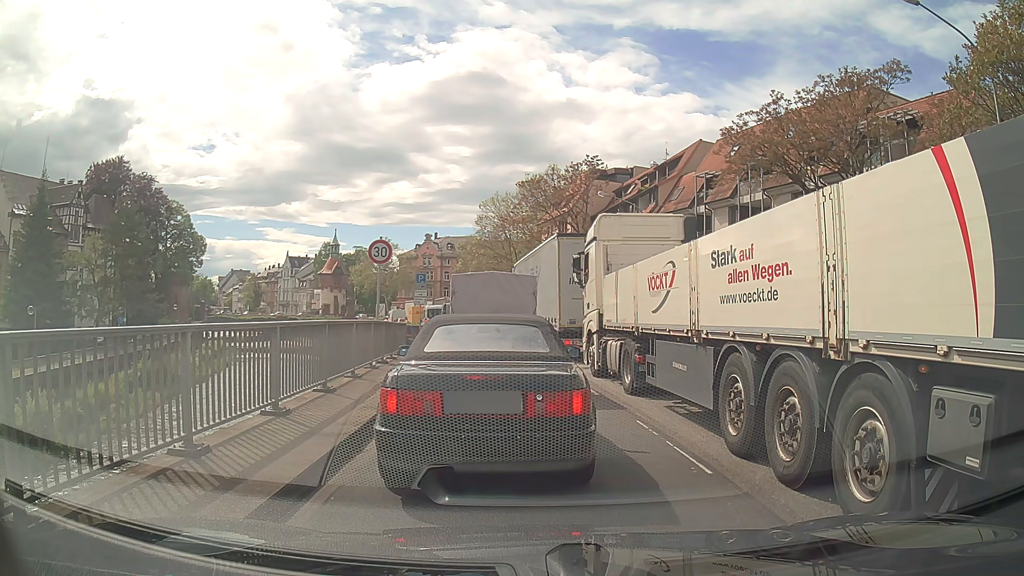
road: primary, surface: asphalt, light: Day
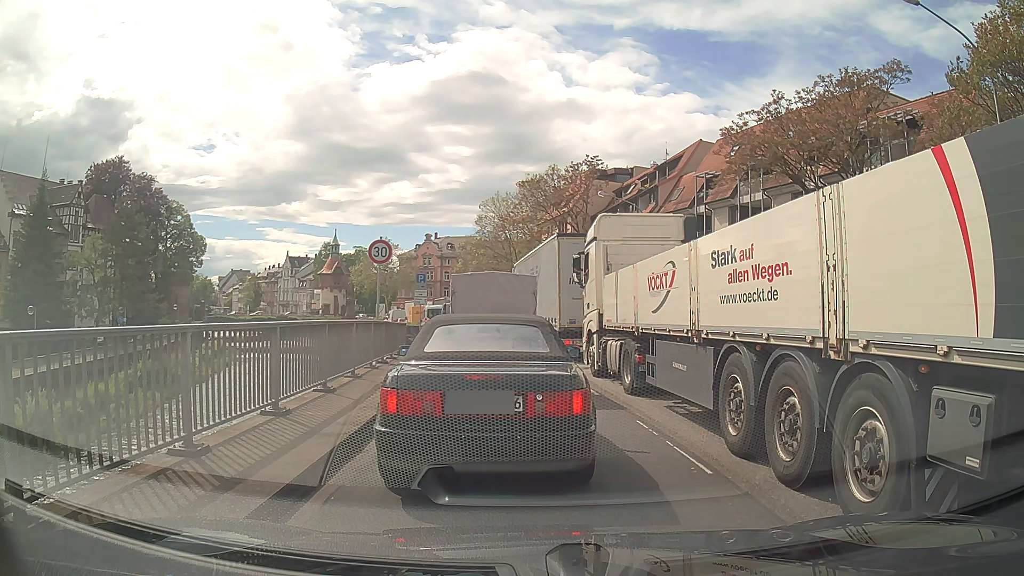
(0.0, 0.0) m; 0°
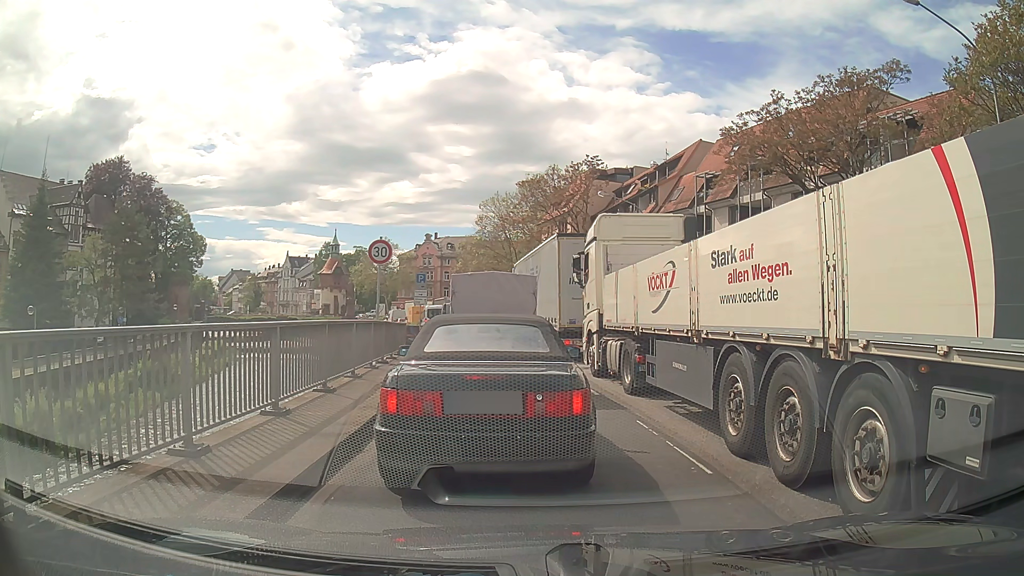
(0.0, 0.0) m; 0°
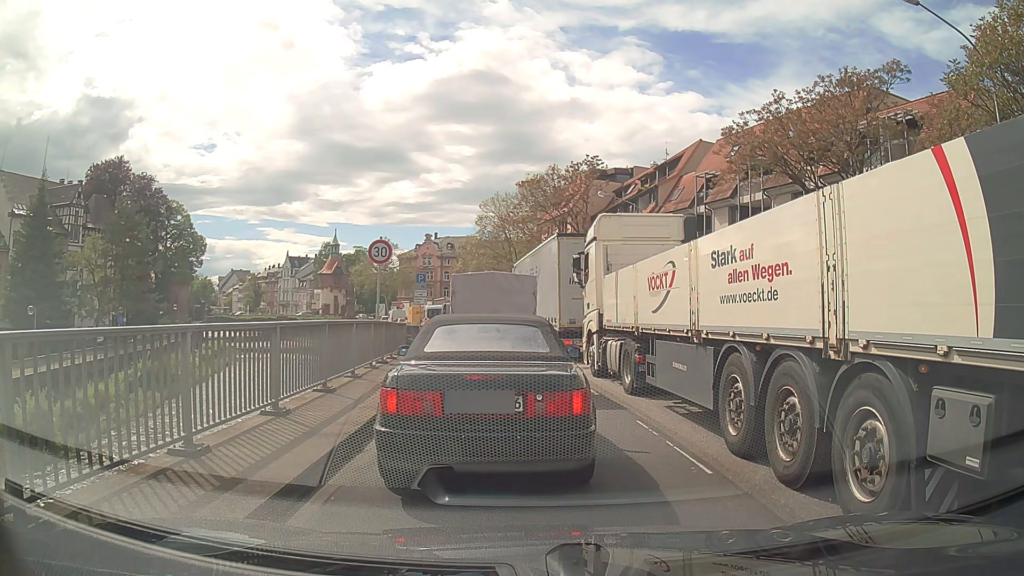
(0.0, 0.0) m; 0°
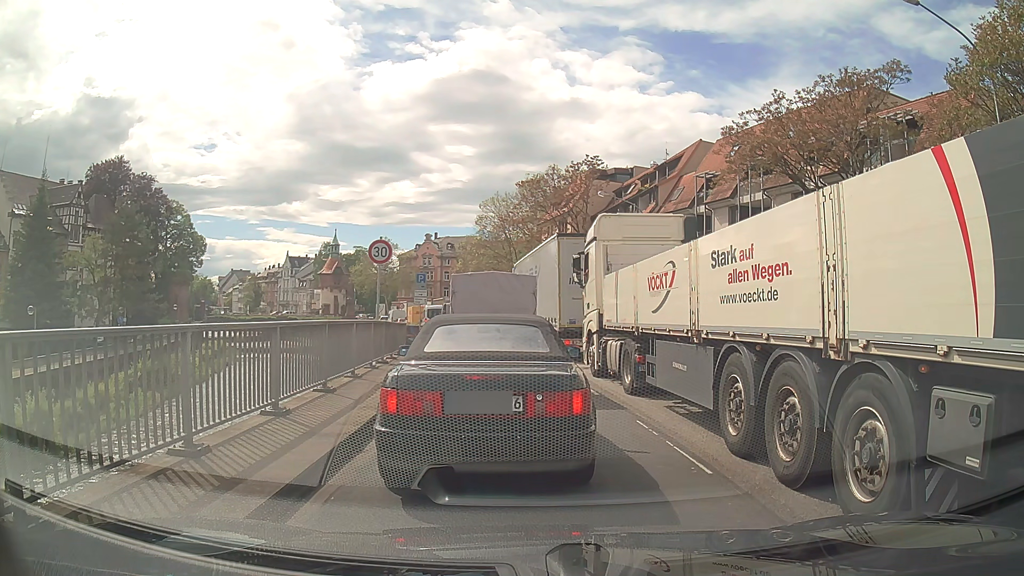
(0.0, 0.0) m; 0°
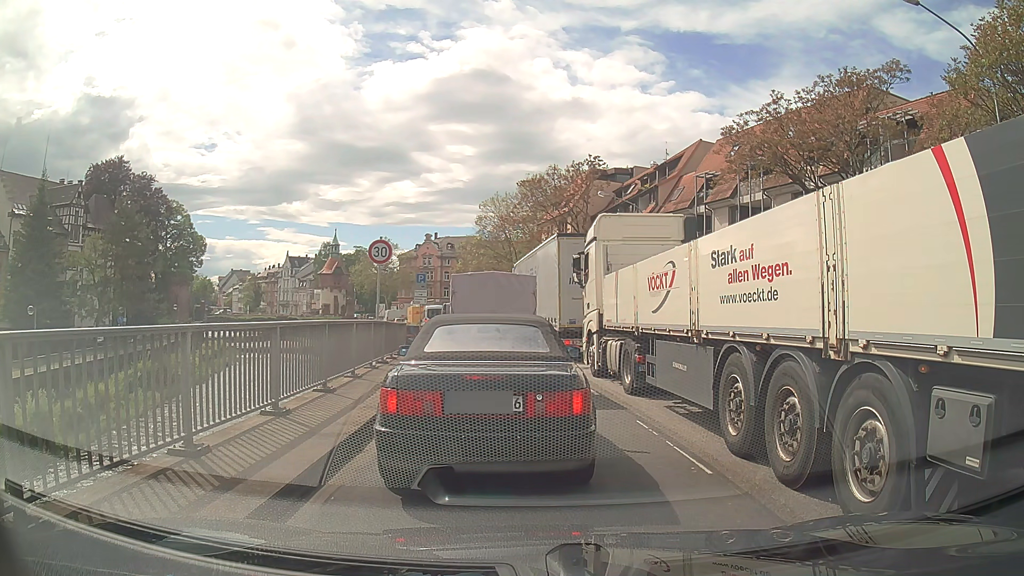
(0.0, 0.0) m; 0°
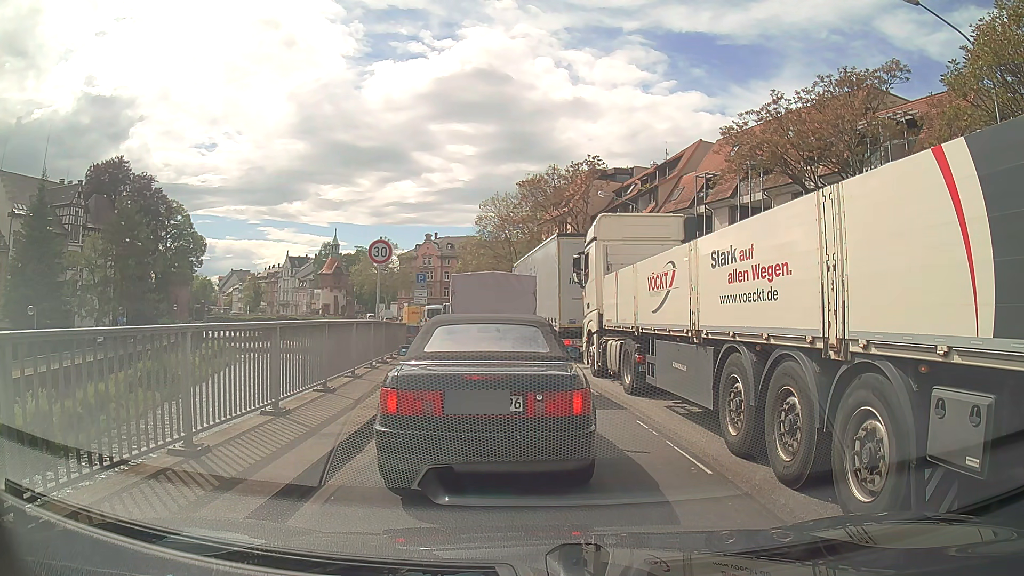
(0.0, 0.0) m; 0°
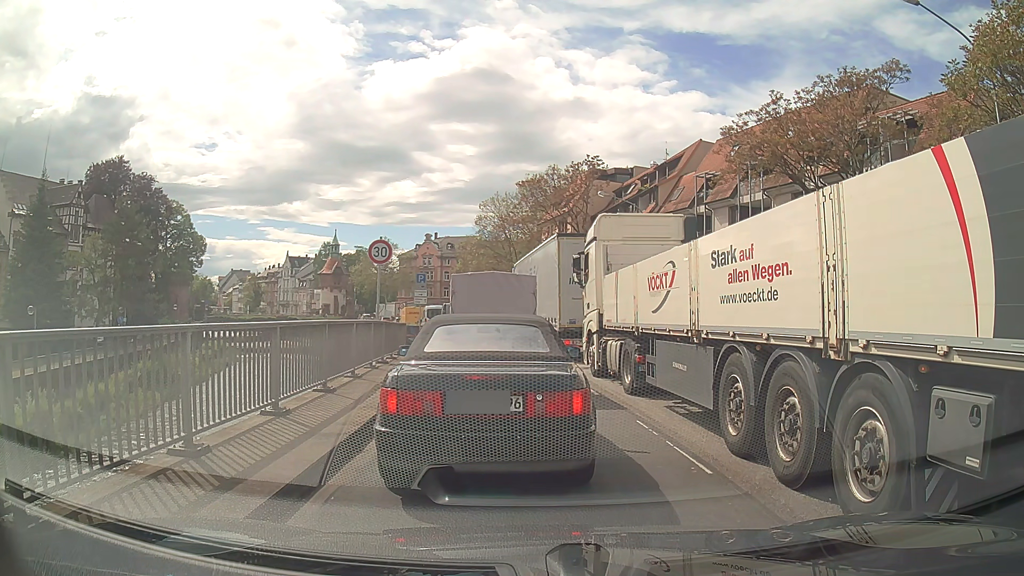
(0.0, 0.0) m; 0°
(-1, +10) (-3, +20) (-5, +30) (-7, +39) (-9, +49) (-12, +59) (-16, +68) (-19, +77) (-23, +87) (-27, +96) m
